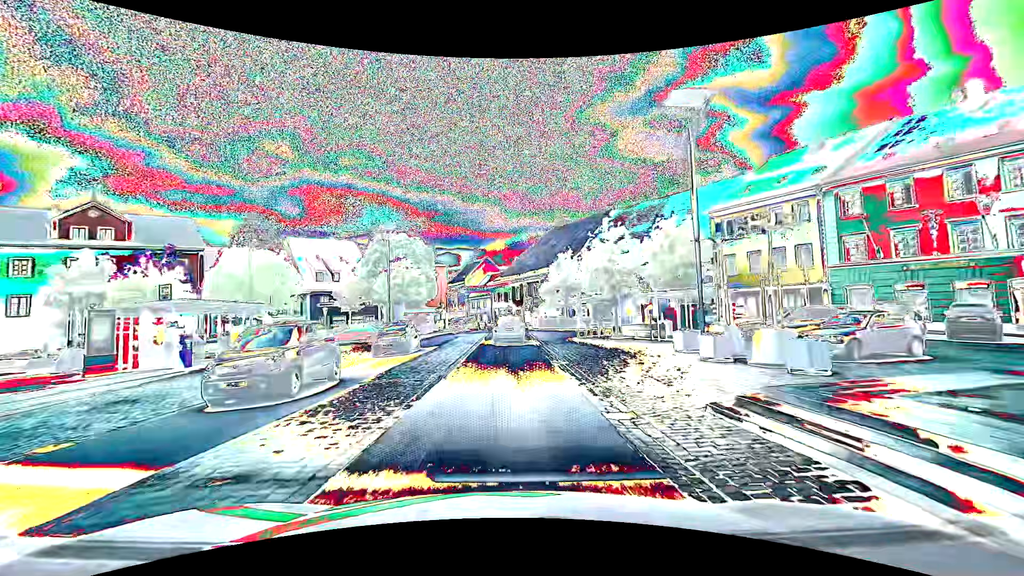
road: primary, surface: asphalt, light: Day
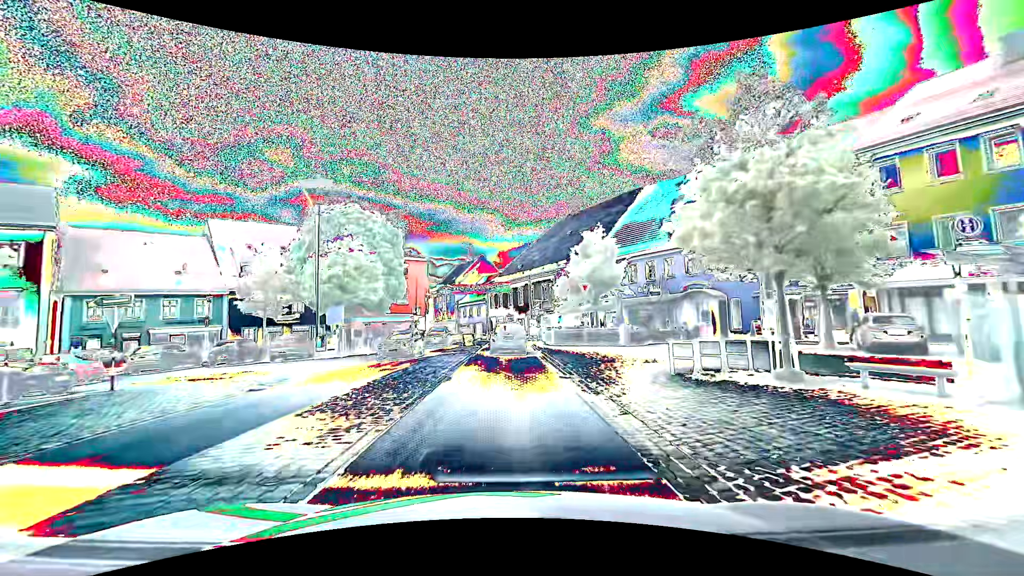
(0.0, +17.6) m; 0°
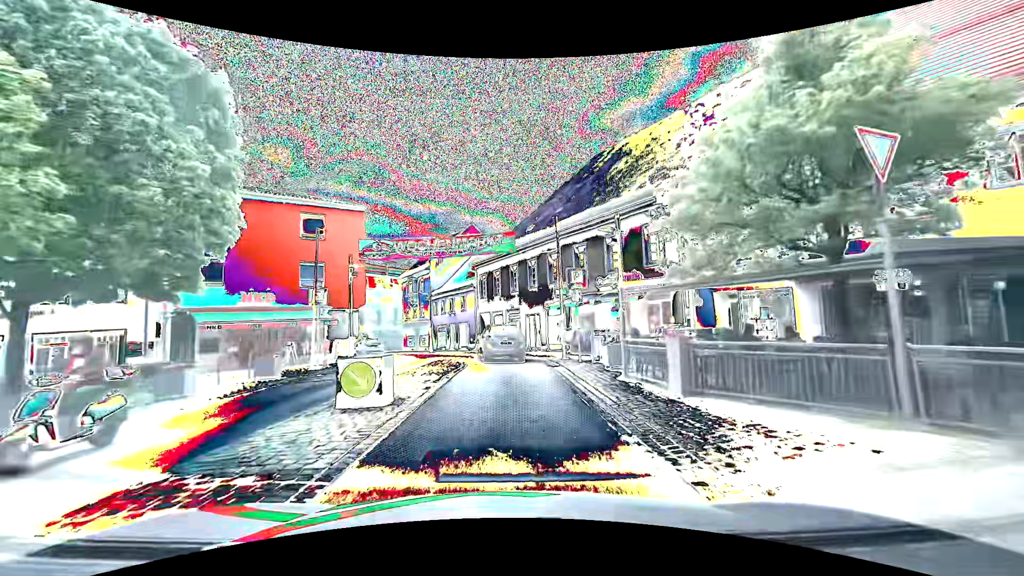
(+0.1, +25.3) m; 0°
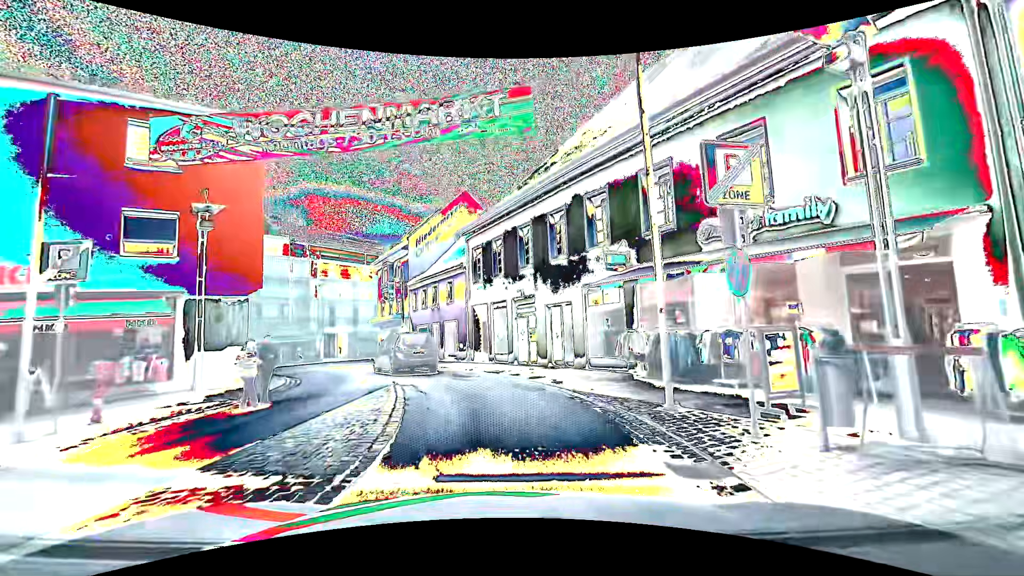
(0.0, +13.5) m; +1°
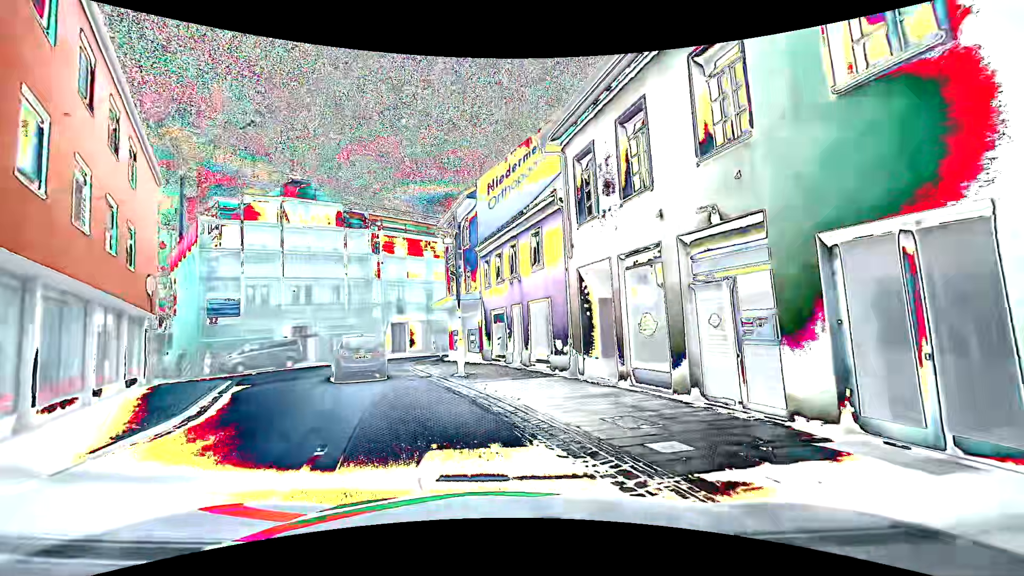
(-1.0, +13.1) m; -12°
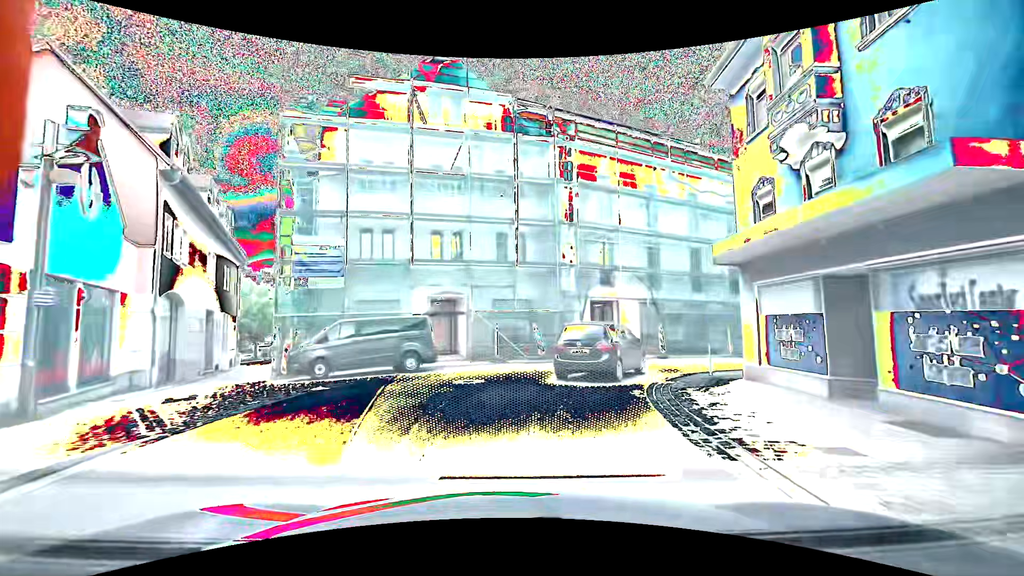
(-4.7, +18.2) m; -22°
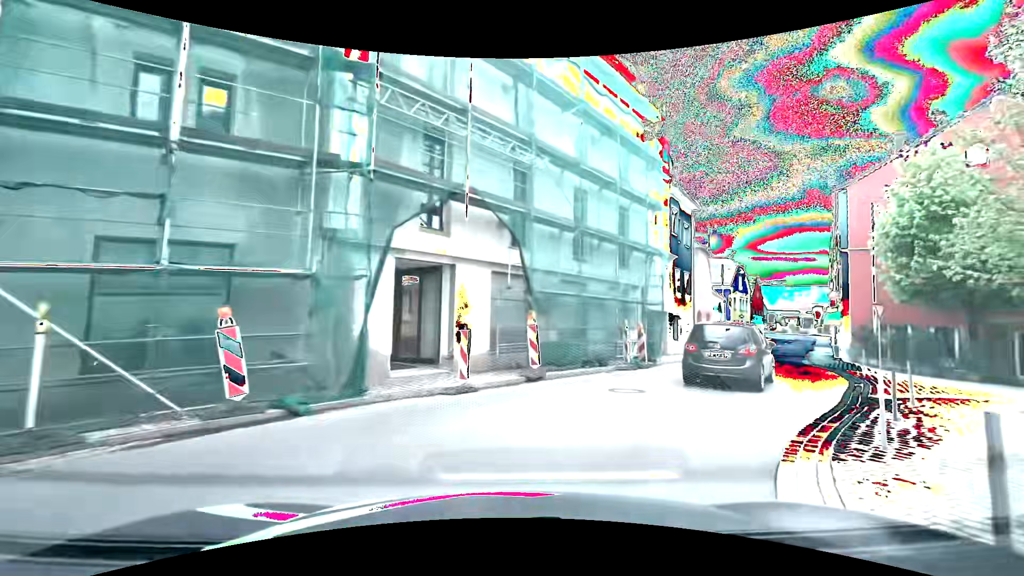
(+1.7, +13.8) m; +20°
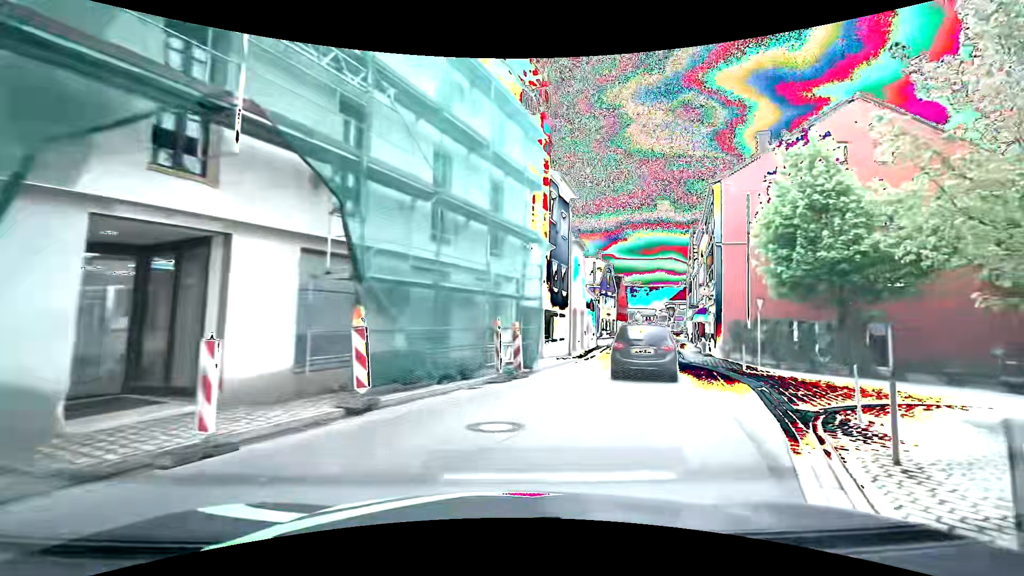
(+0.5, +4.1) m; +13°
(+3, +10) (+6, +19) (+9, +28) (+13, +38) (+16, +47) (+20, +57) (+23, +66) (+27, +75) (+31, +84) (+34, +94) m
